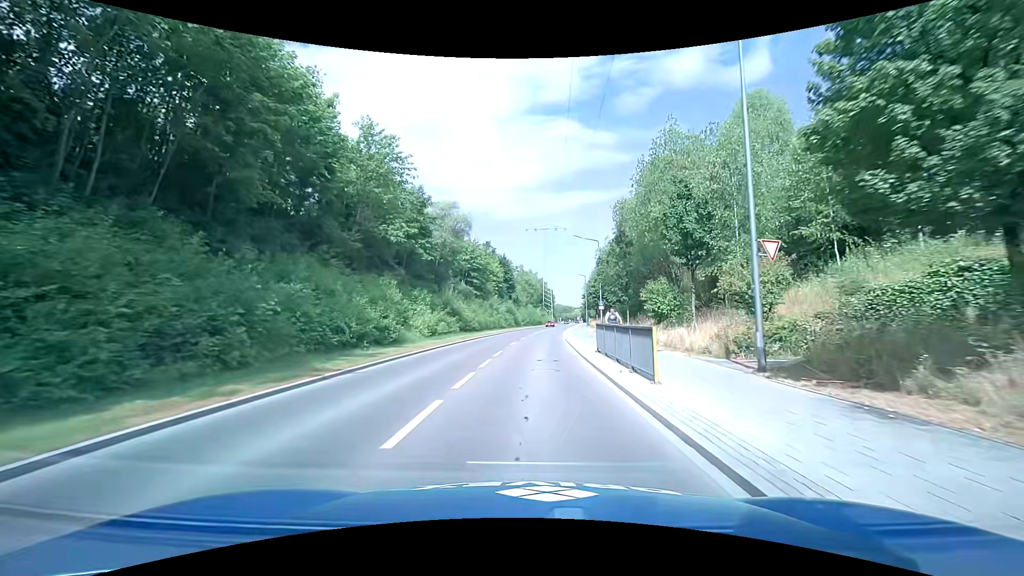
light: Day
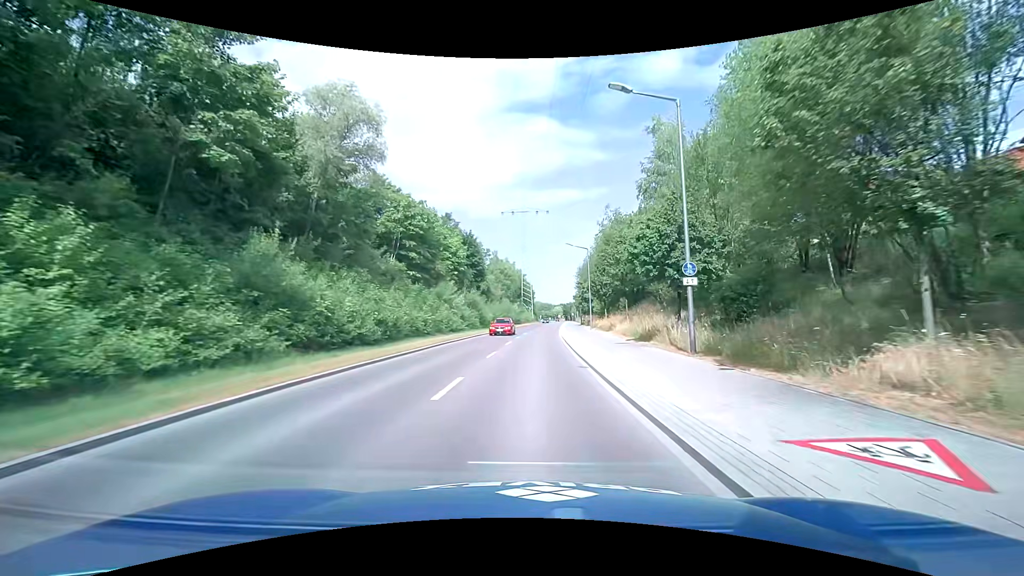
(+0.6, +28.5) m; +3°
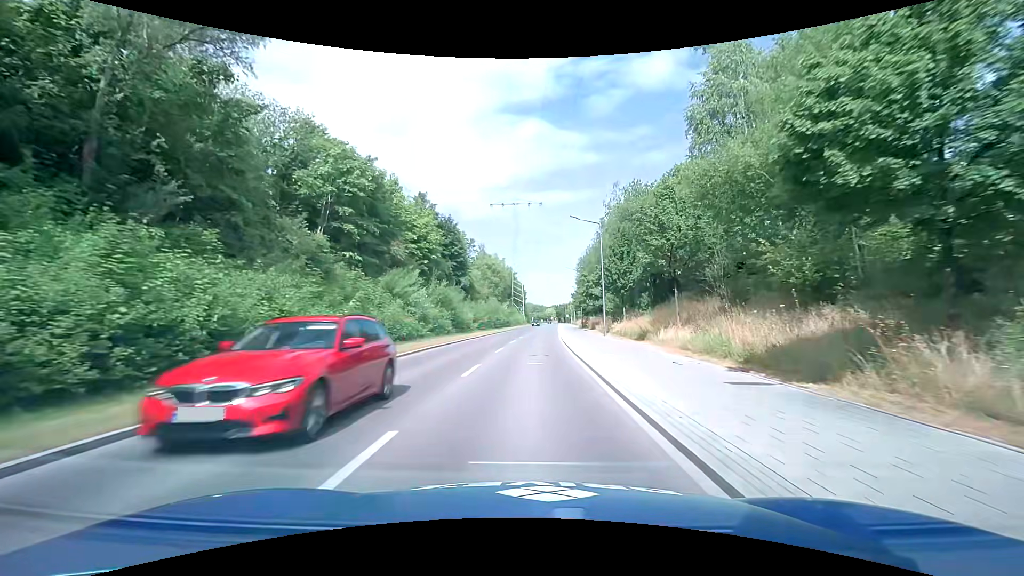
(-0.1, +14.3) m; 0°
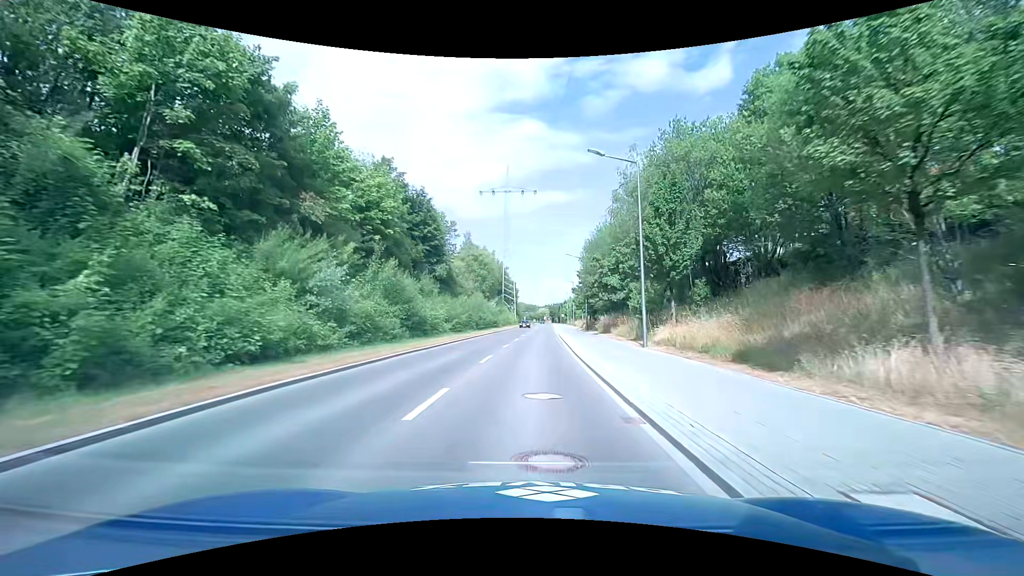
(+0.2, +14.4) m; +1°
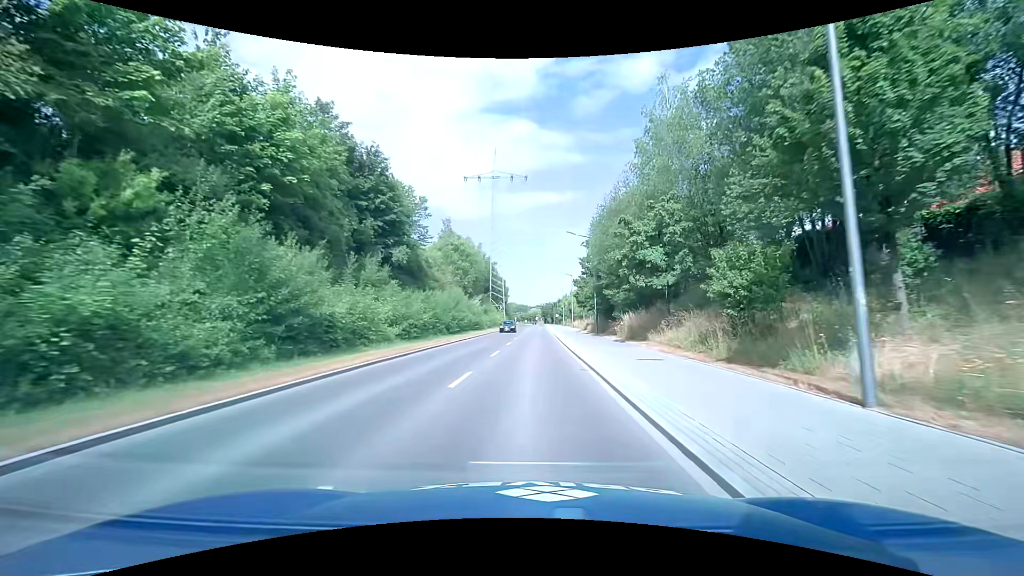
(+0.2, +14.6) m; +1°
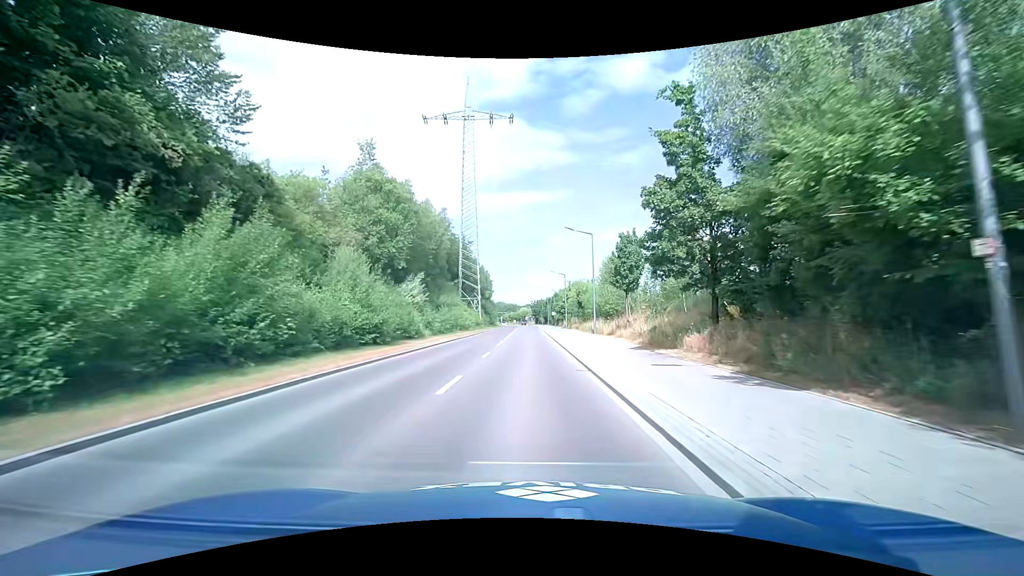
(+0.7, +36.8) m; +1°
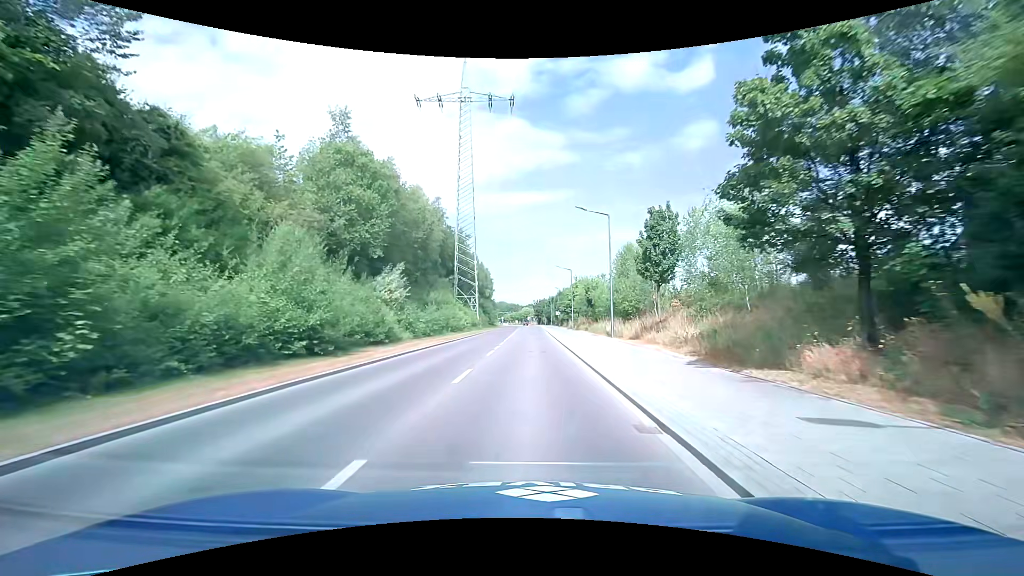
(0.0, +7.4) m; 0°
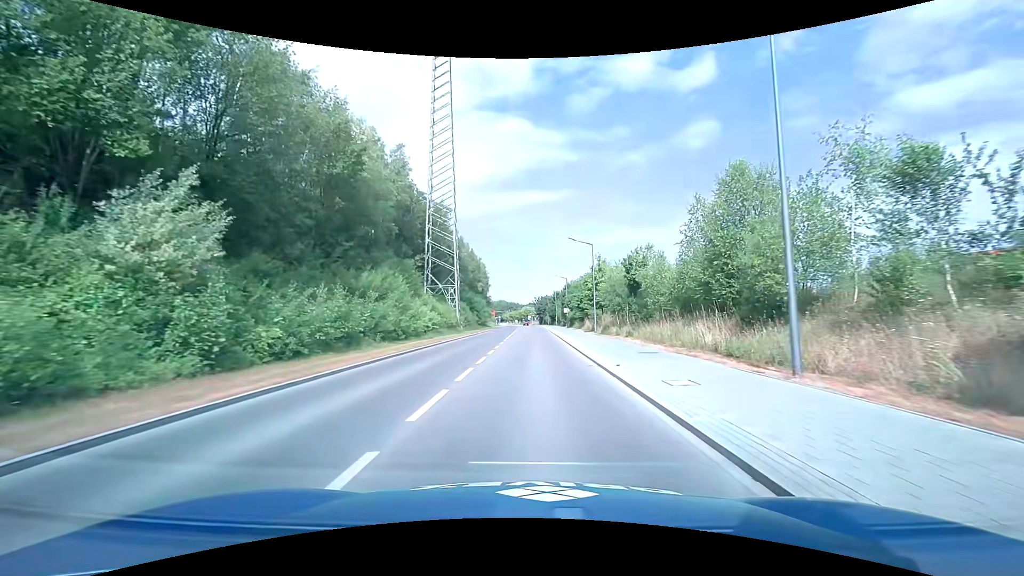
(0.0, +22.1) m; 0°
